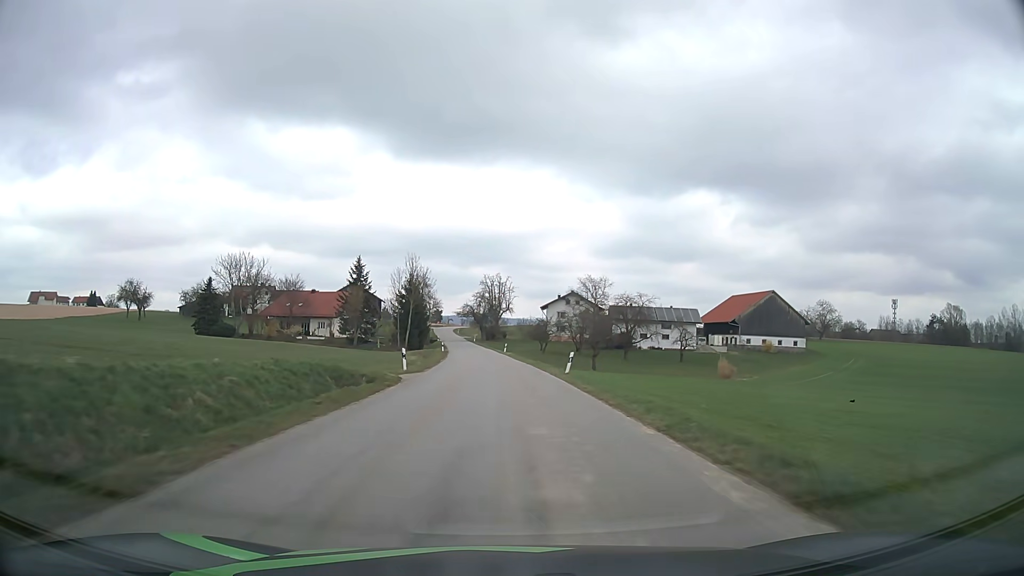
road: tertiary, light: Day
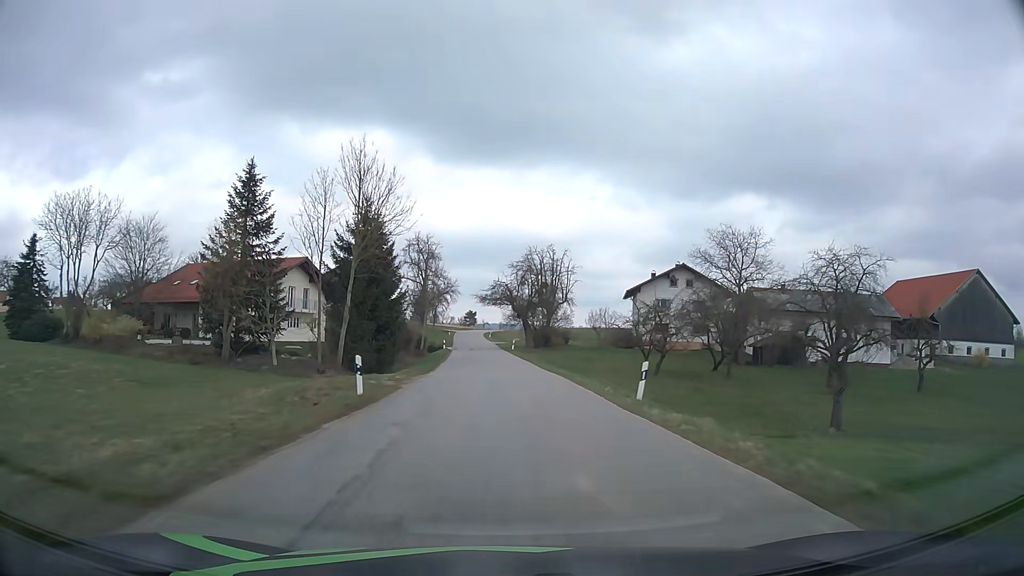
(-2.4, +57.5) m; -4°
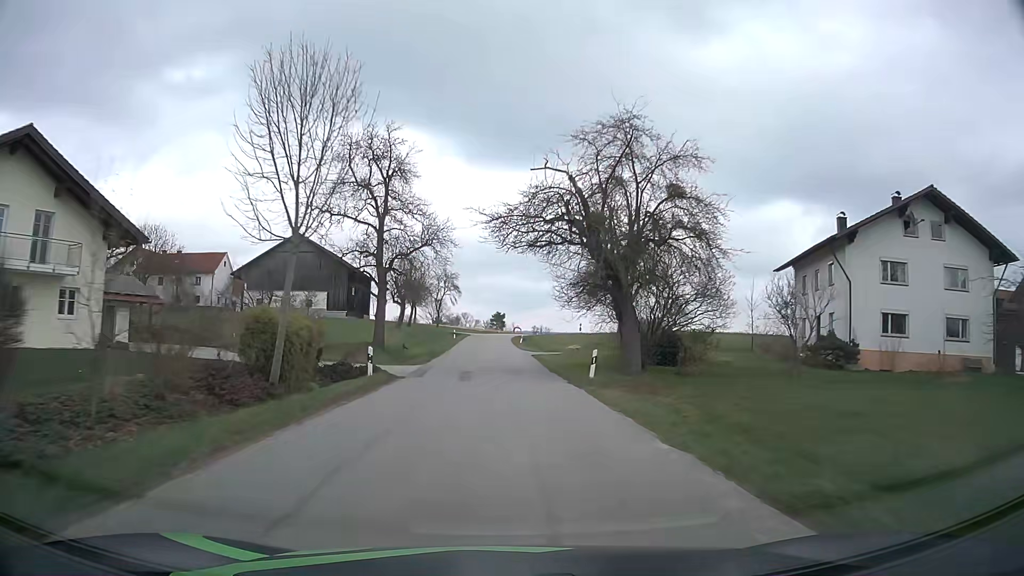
(-1.0, +45.4) m; -3°
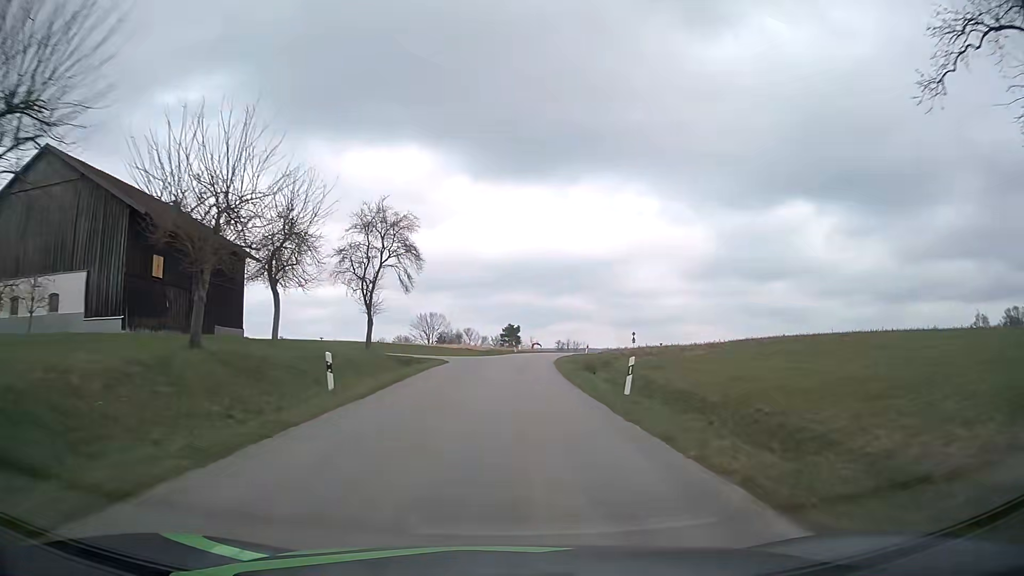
(-1.0, +55.4) m; -1°
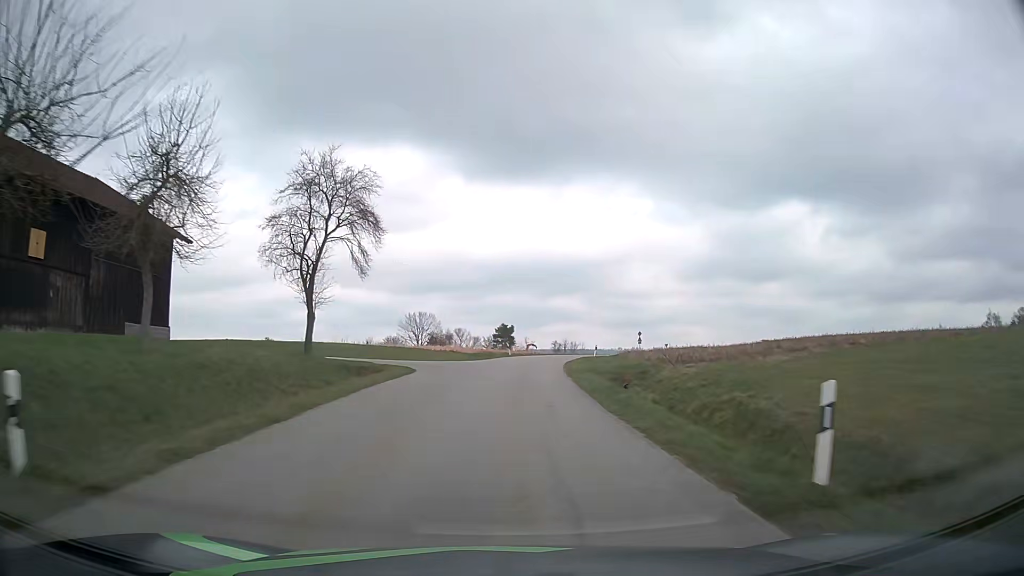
(+0.1, +10.7) m; +1°
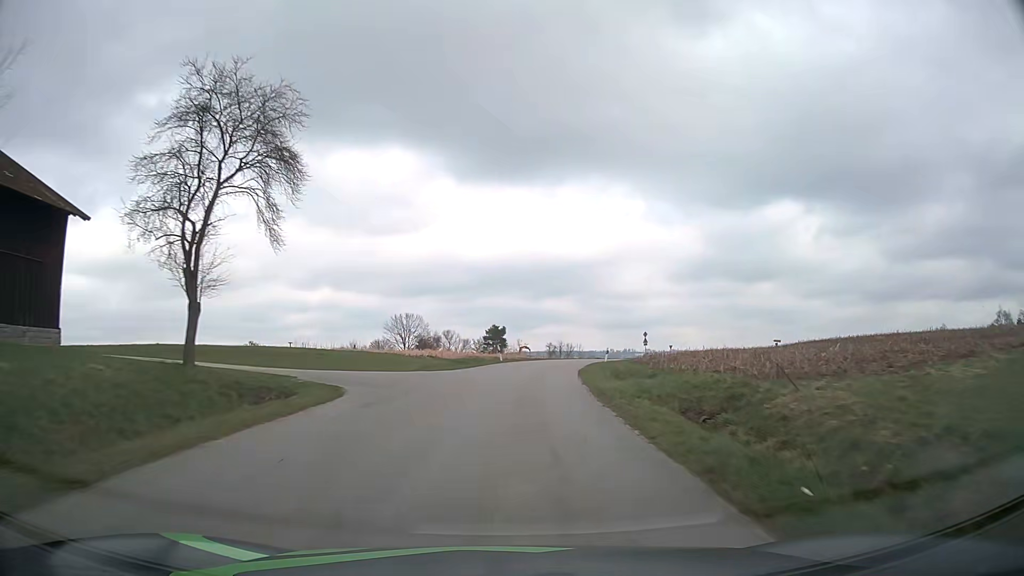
(+0.1, +10.3) m; +1°
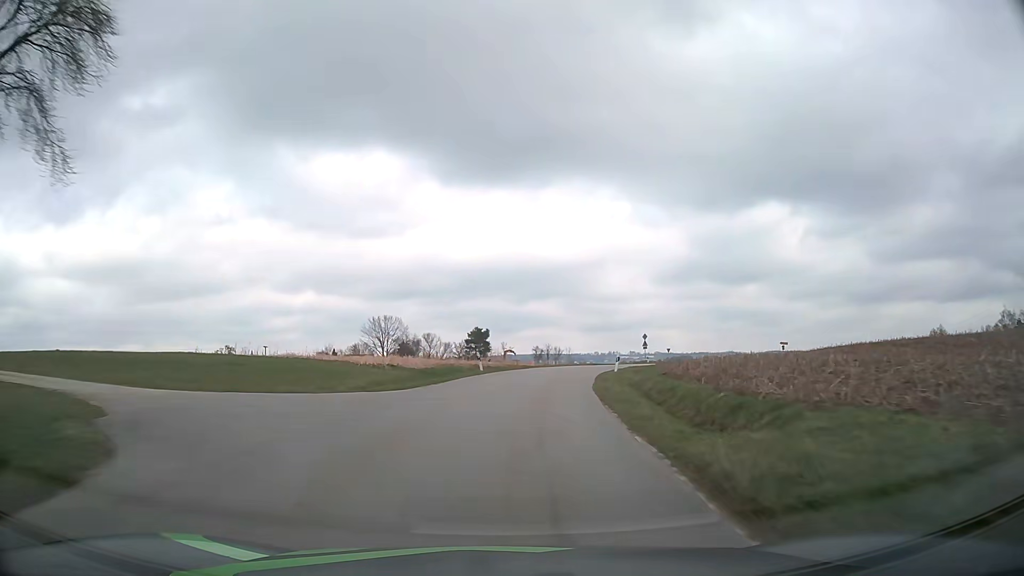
(+0.1, +9.9) m; +1°
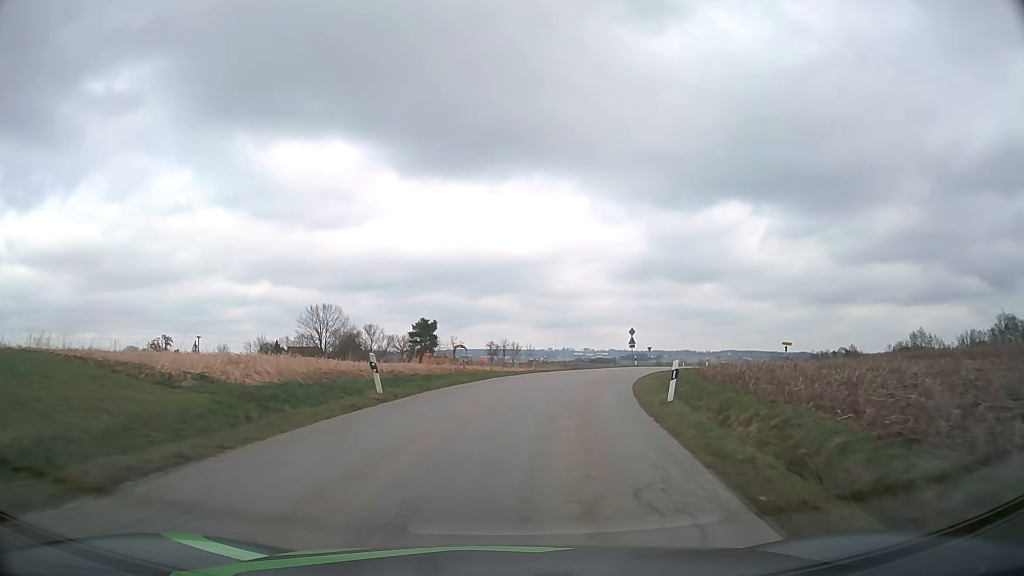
(+0.6, +18.7) m; +4°
(0, +10) (+1, +20) (+3, +30) (+6, +39) (+10, +49) (+14, +58) (+19, +67) (+24, +75) (+30, +83) (+32, +92) m
